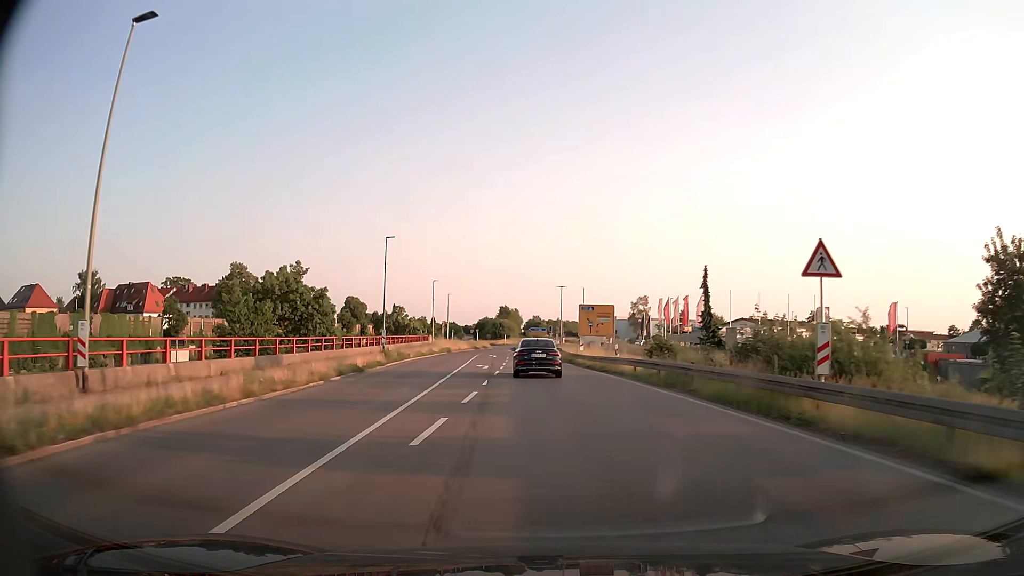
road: secondary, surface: asphalt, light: Day
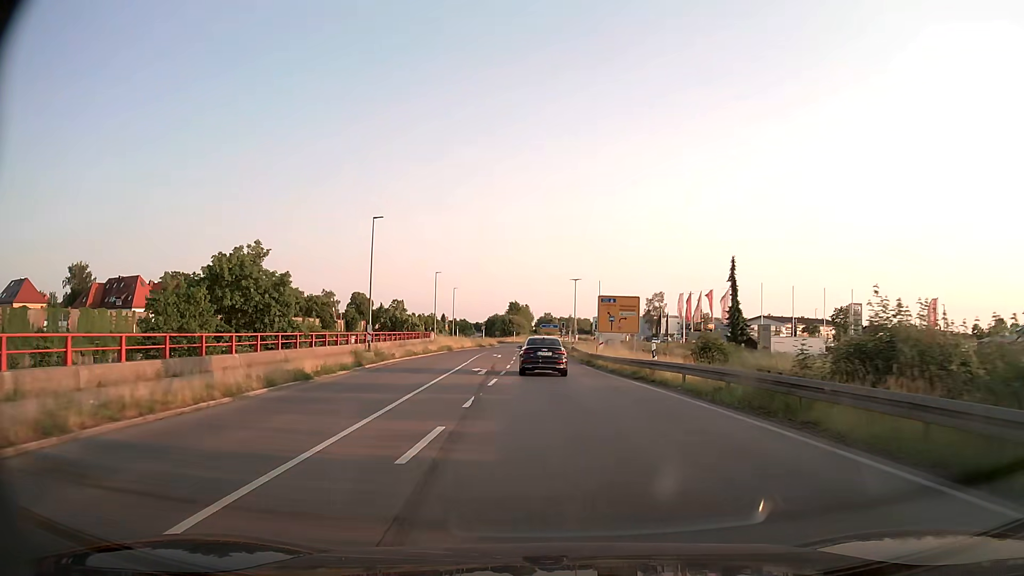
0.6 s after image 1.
(-0.1, +7.6) m; -1°
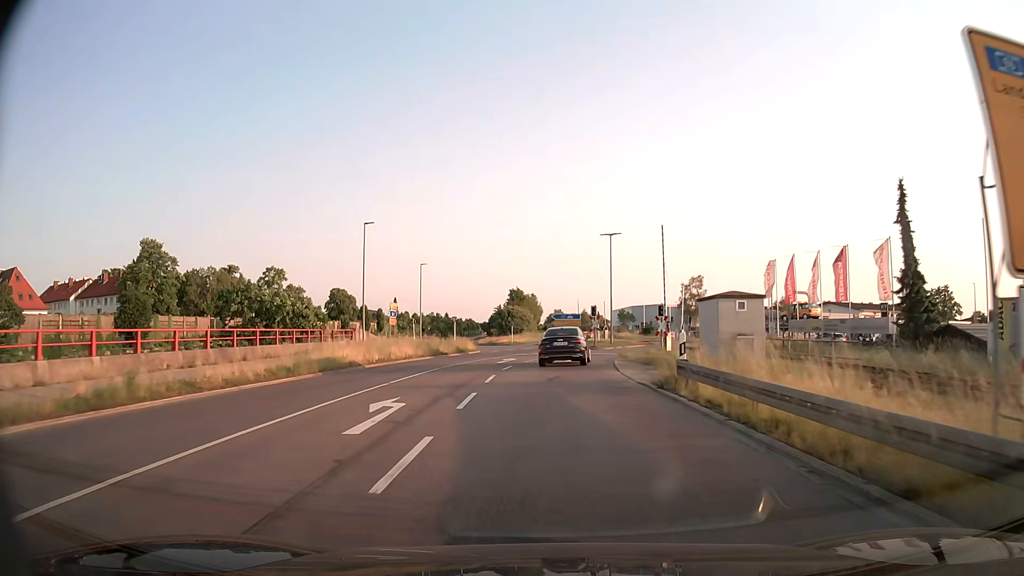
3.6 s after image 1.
(-0.3, +37.6) m; -1°
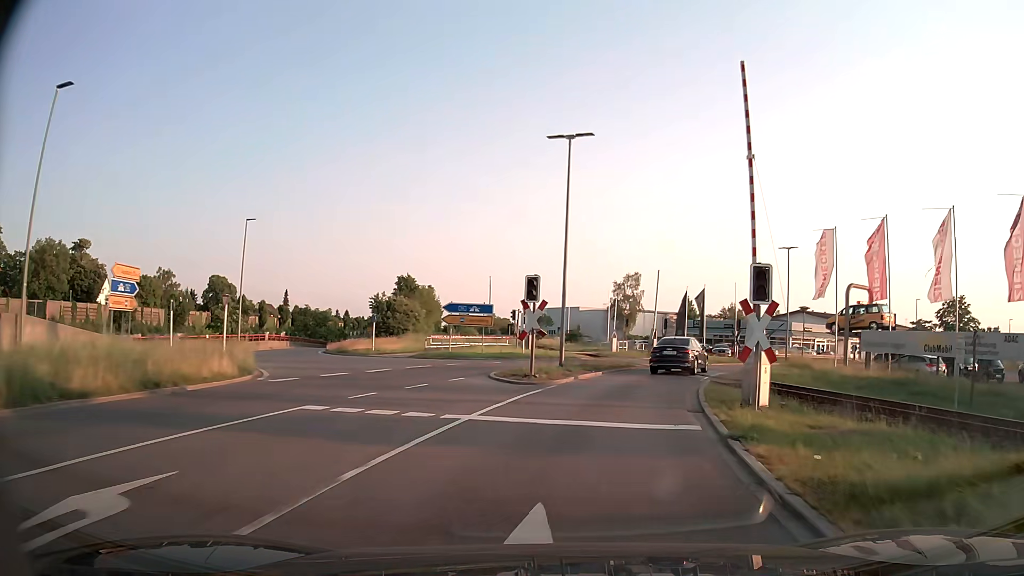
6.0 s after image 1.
(+0.9, +28.4) m; +8°
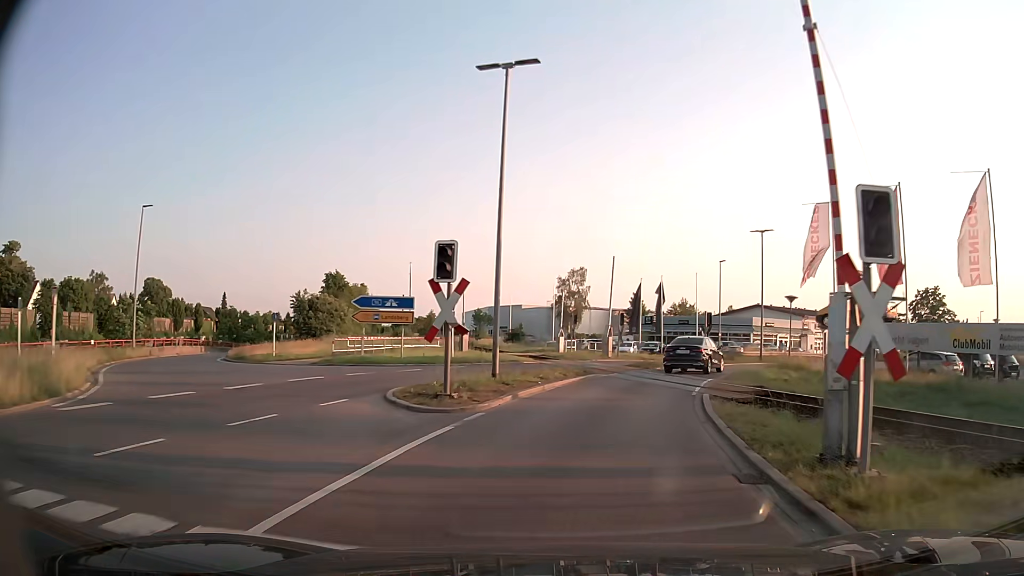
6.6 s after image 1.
(+0.3, +7.0) m; +5°
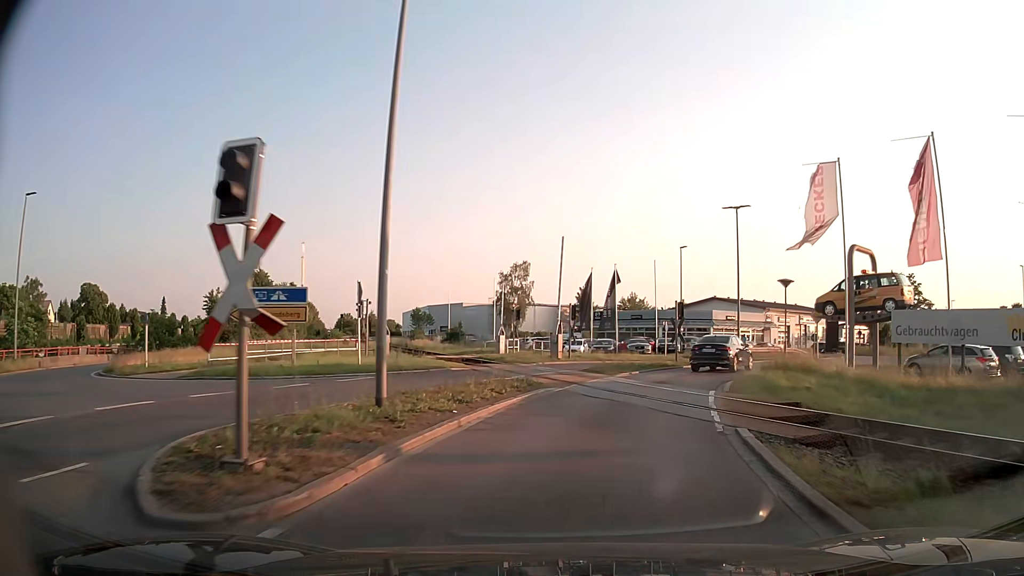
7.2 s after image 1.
(+0.3, +7.0) m; +5°
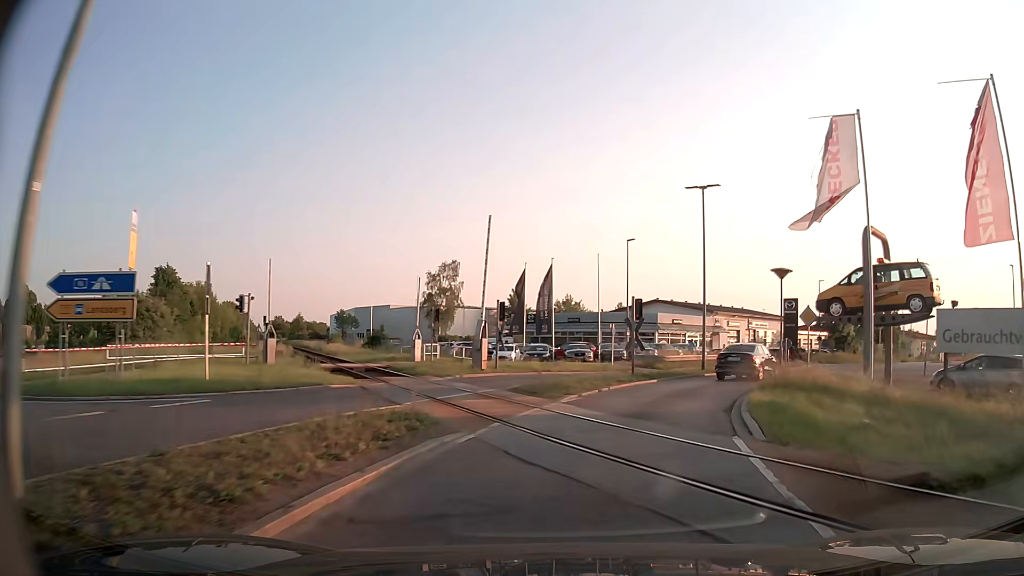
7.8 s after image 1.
(+0.3, +6.9) m; +5°
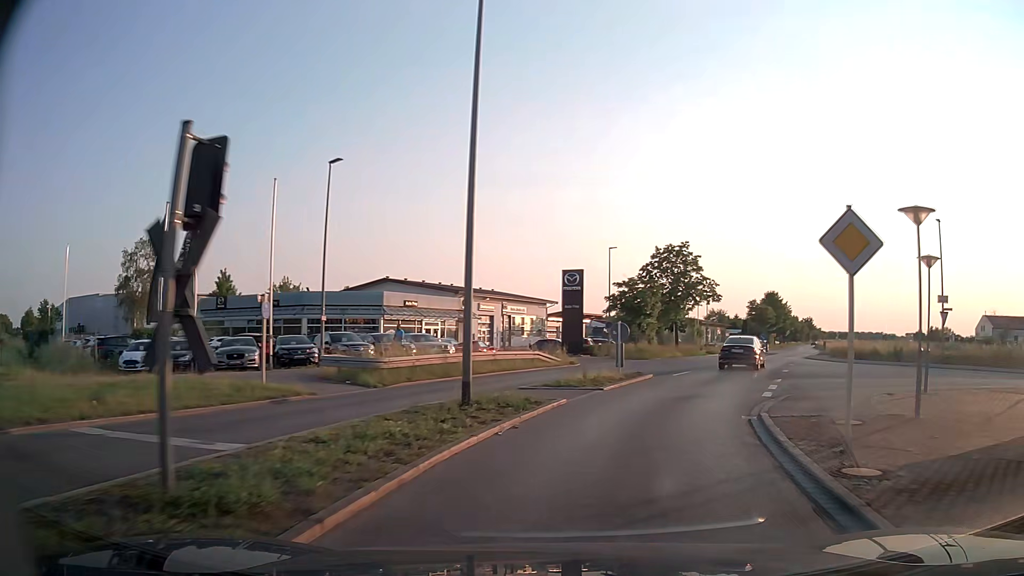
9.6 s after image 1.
(+3.7, +19.5) m; +22°
(+1, +10) (+4, +20) (+8, +29) (+12, +38) (+16, +47) (+20, +56) (+25, +65) (+29, +74) (+33, +83) (+37, +92) m
